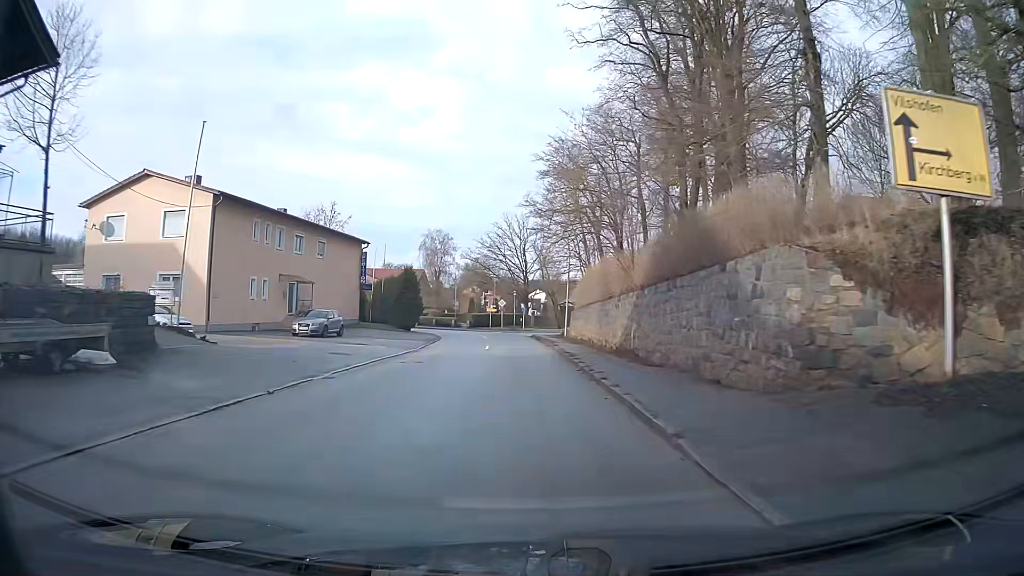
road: secondary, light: Day
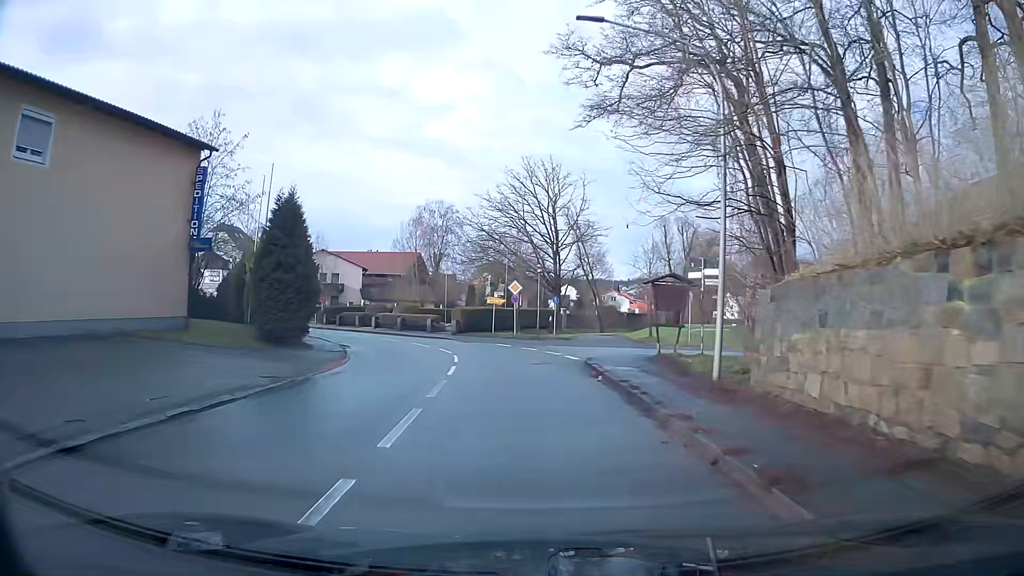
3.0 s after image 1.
(-0.7, +32.6) m; -2°
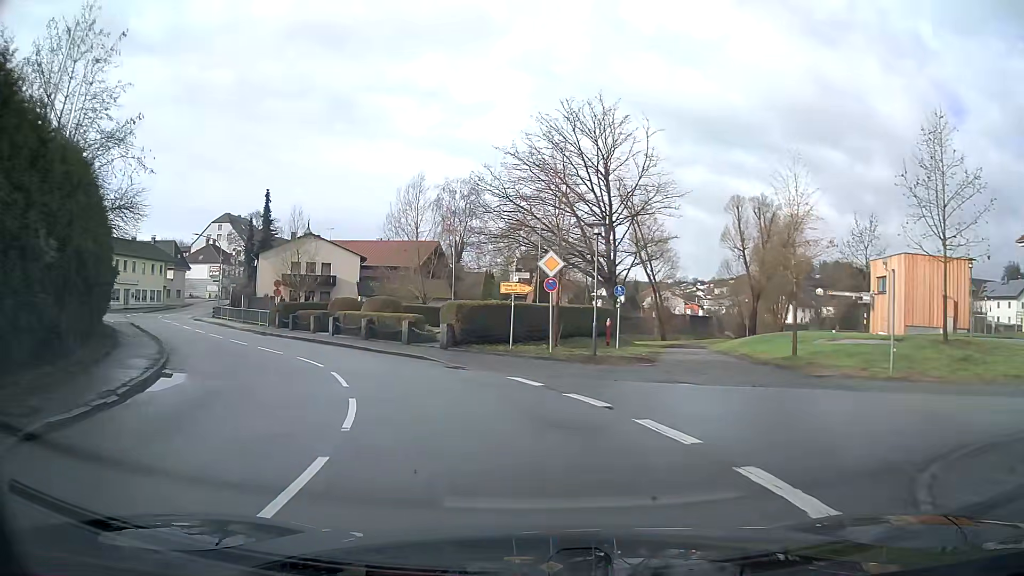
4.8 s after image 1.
(-0.5, +17.1) m; -6°
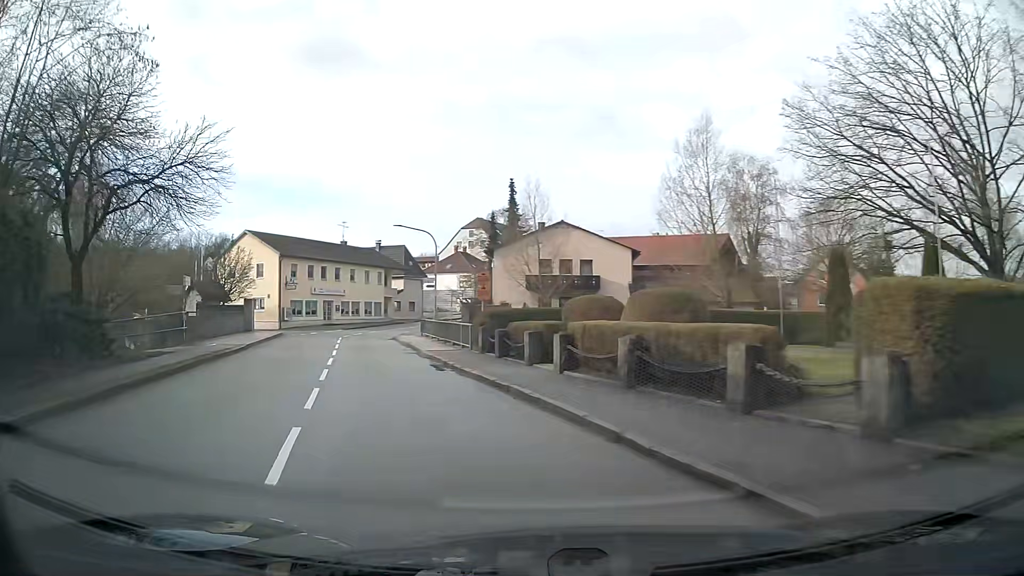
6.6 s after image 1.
(-3.1, +16.0) m; -24°
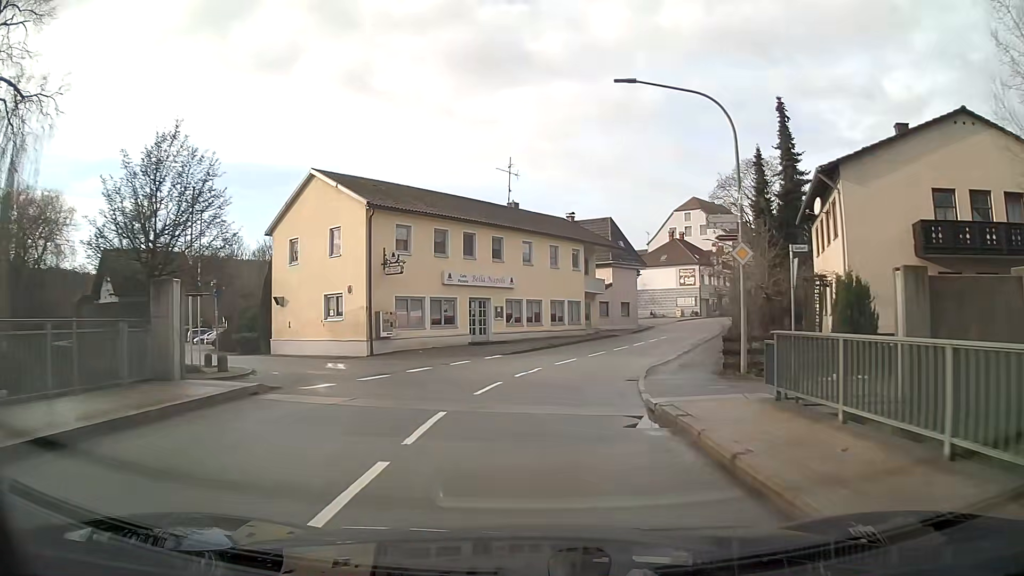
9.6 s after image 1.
(-5.2, +29.1) m; -12°
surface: asphalt
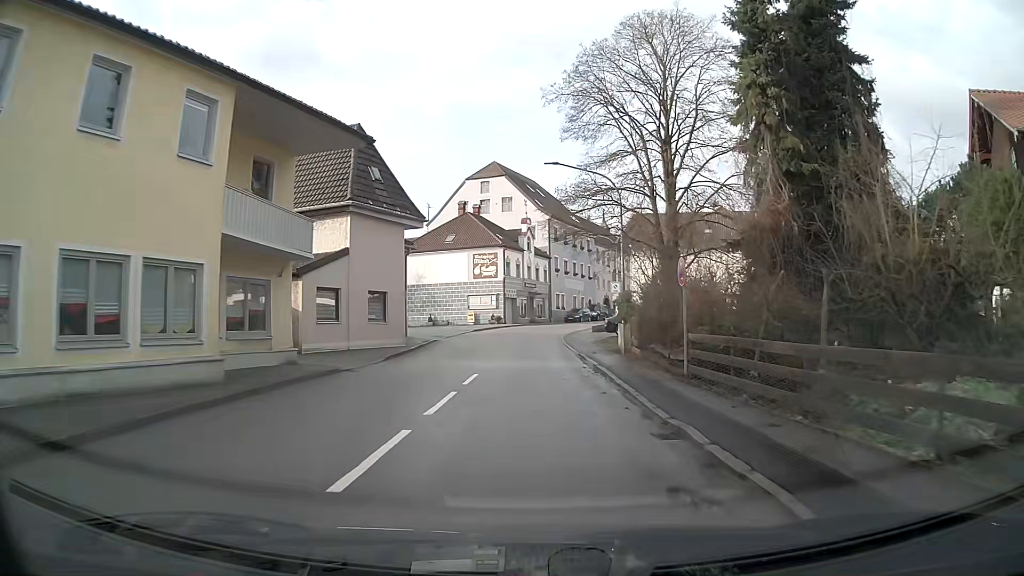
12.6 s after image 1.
(+4.7, +28.8) m; +18°
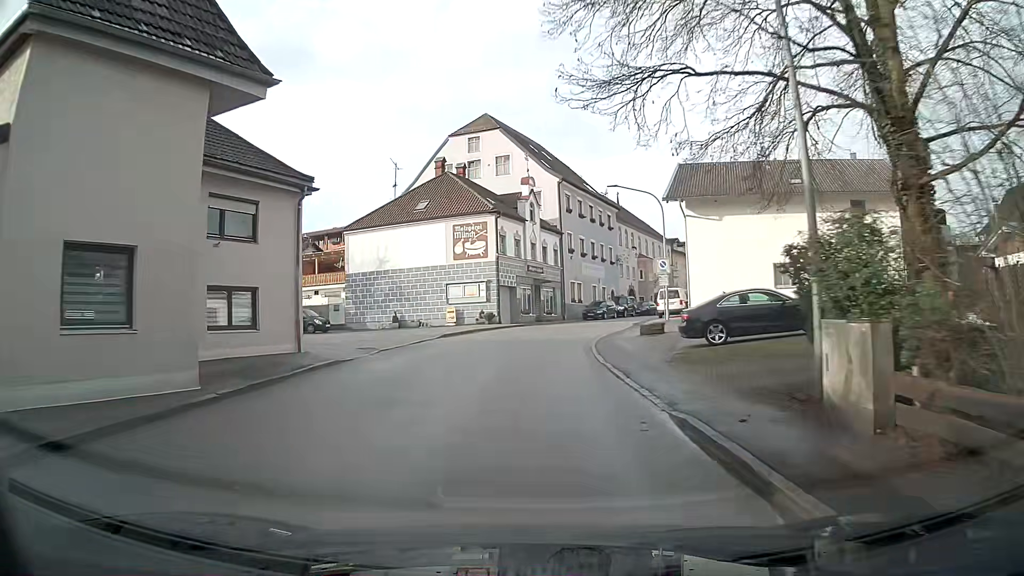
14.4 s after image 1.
(0.0, +18.1) m; 0°
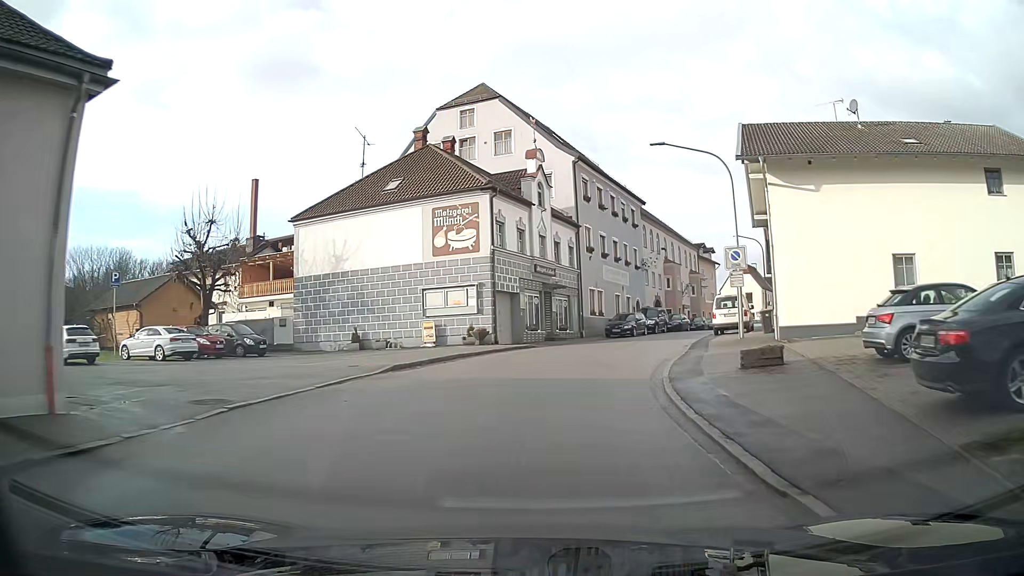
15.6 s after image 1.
(+0.1, +11.7) m; +2°
(0, +10) (+2, +20) (+4, +30) (+7, +39) (+11, +48) (+15, +58) (+19, +67) (+24, +76) (+28, +84) (+33, +93) m
